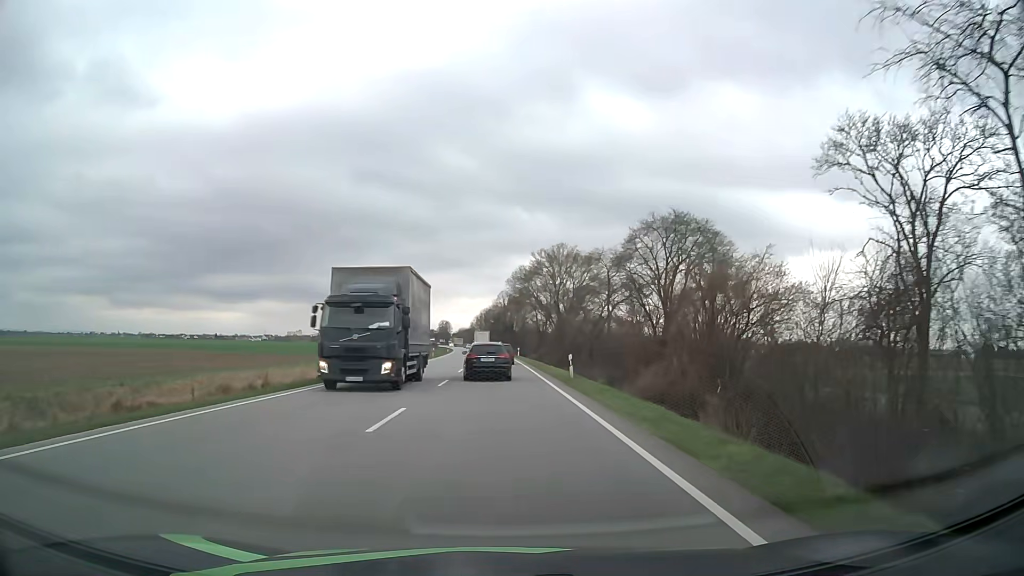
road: primary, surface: asphalt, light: Day
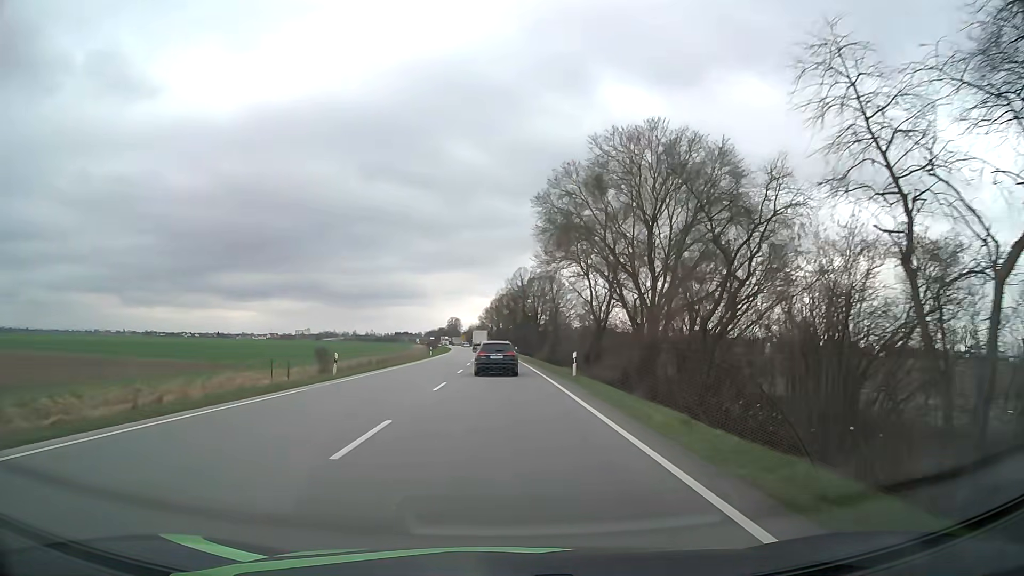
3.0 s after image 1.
(-0.7, +50.3) m; -1°
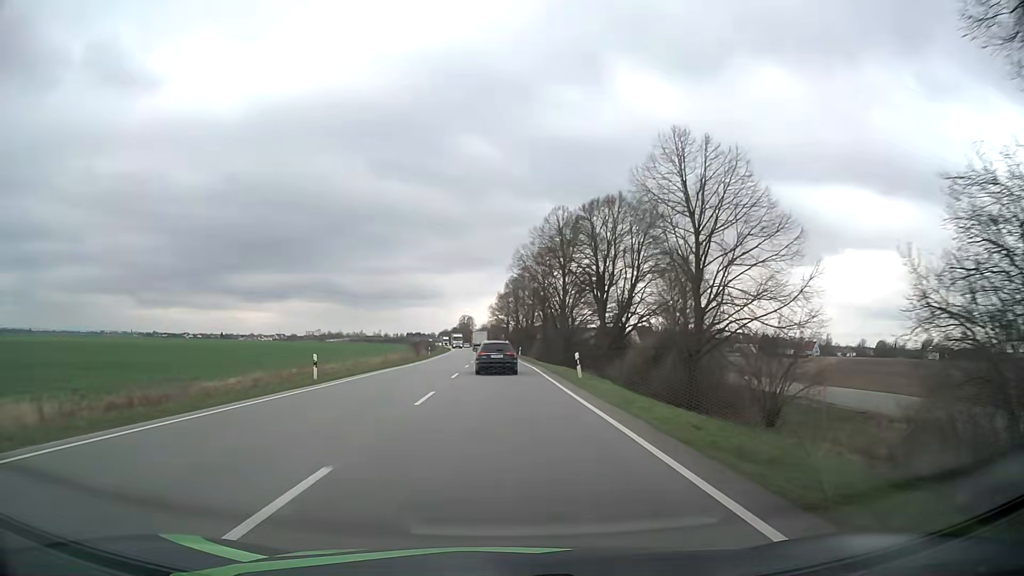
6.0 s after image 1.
(-0.6, +52.4) m; -1°
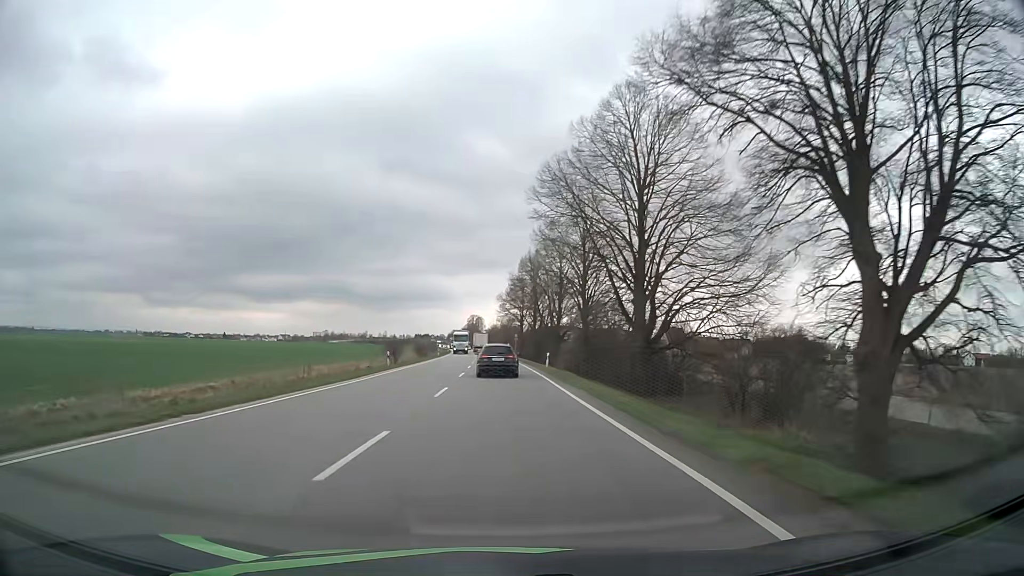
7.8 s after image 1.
(-0.3, +32.3) m; -1°
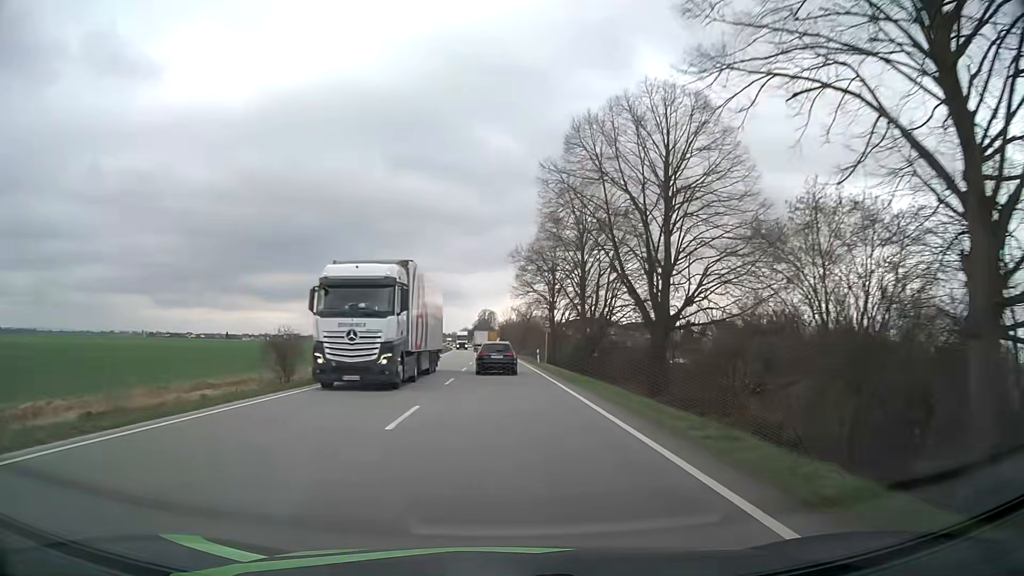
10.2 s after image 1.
(-0.4, +43.9) m; -1°
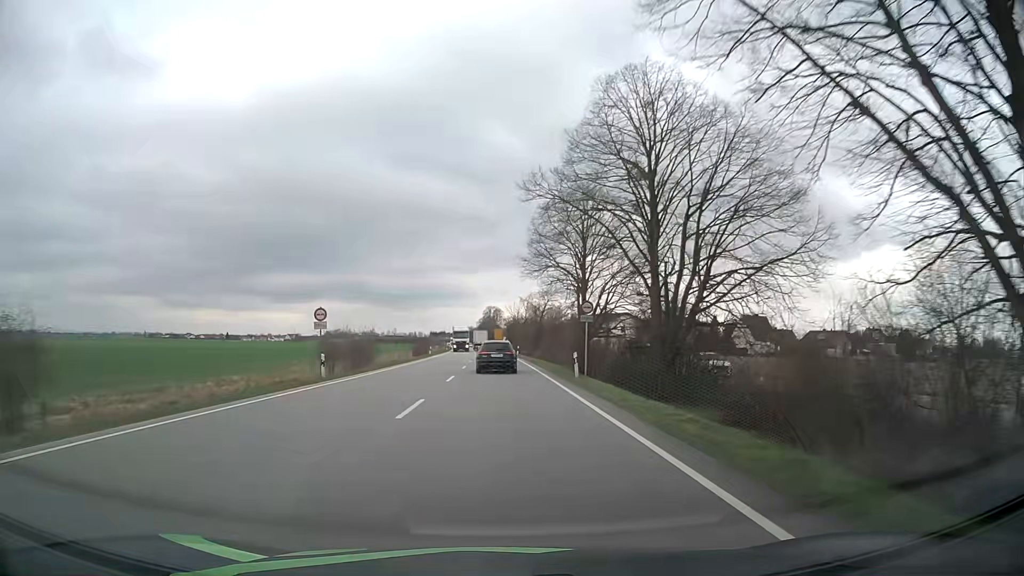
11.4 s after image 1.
(-0.1, +22.2) m; 0°
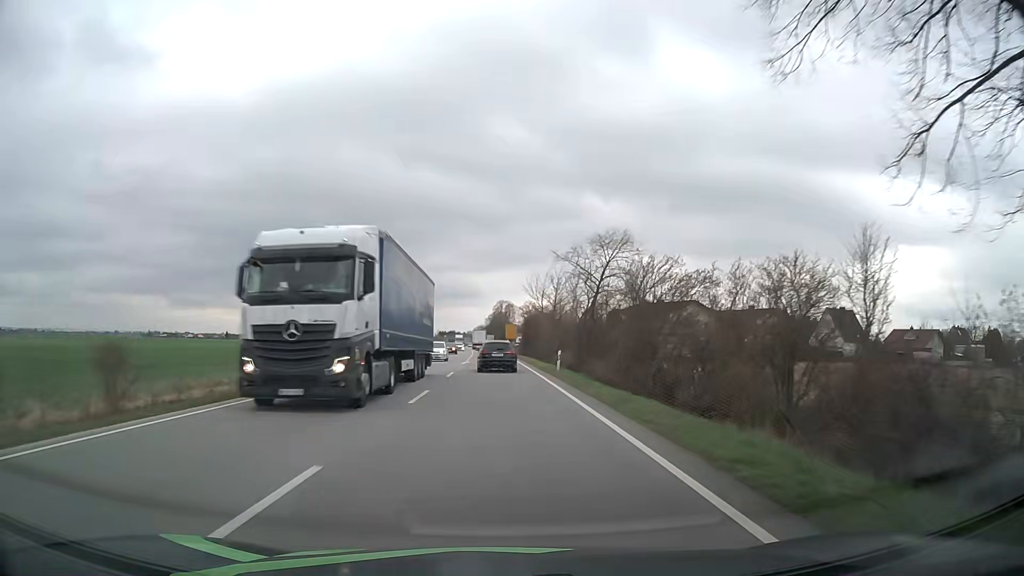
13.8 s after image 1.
(-0.5, +44.7) m; -1°
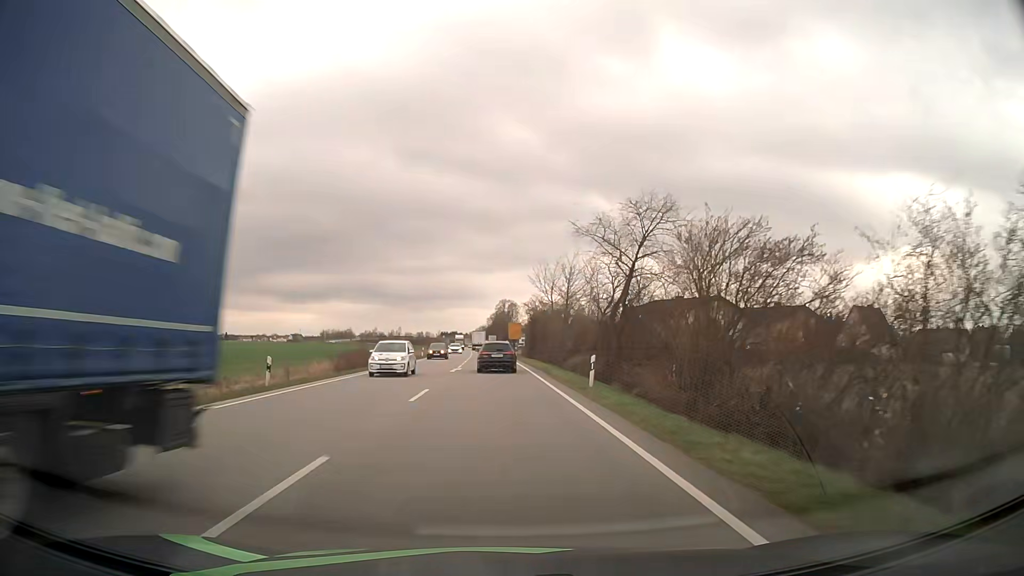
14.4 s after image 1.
(0.0, +11.2) m; 0°
